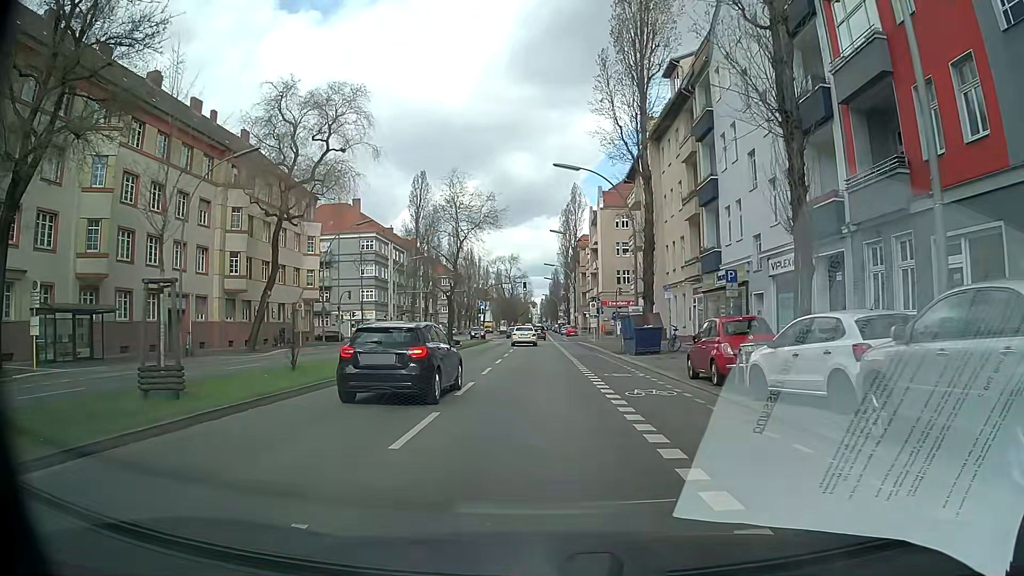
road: secondary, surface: asphalt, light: Day
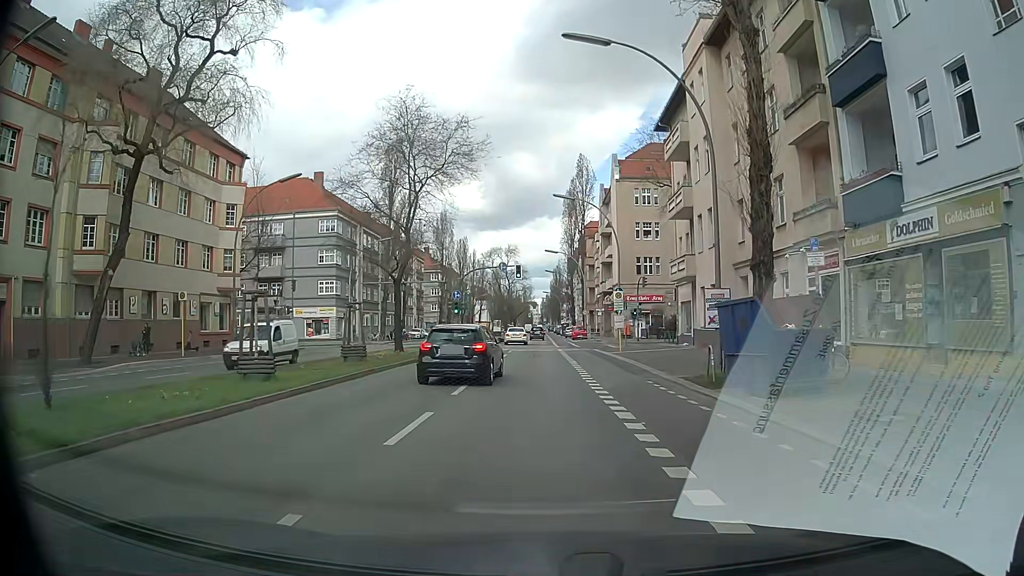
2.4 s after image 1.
(-0.1, +17.9) m; -1°
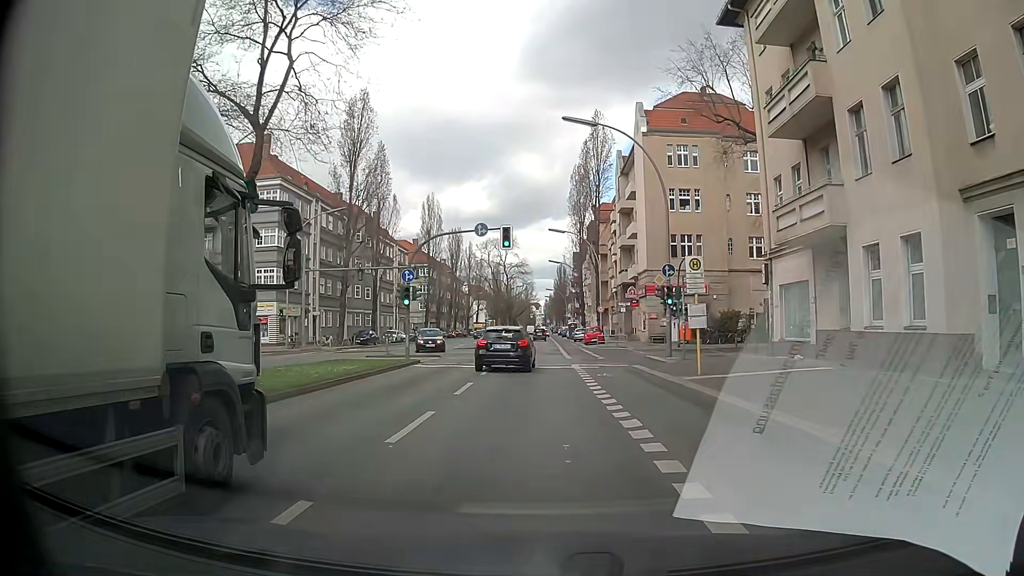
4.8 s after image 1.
(0.0, +17.9) m; 0°
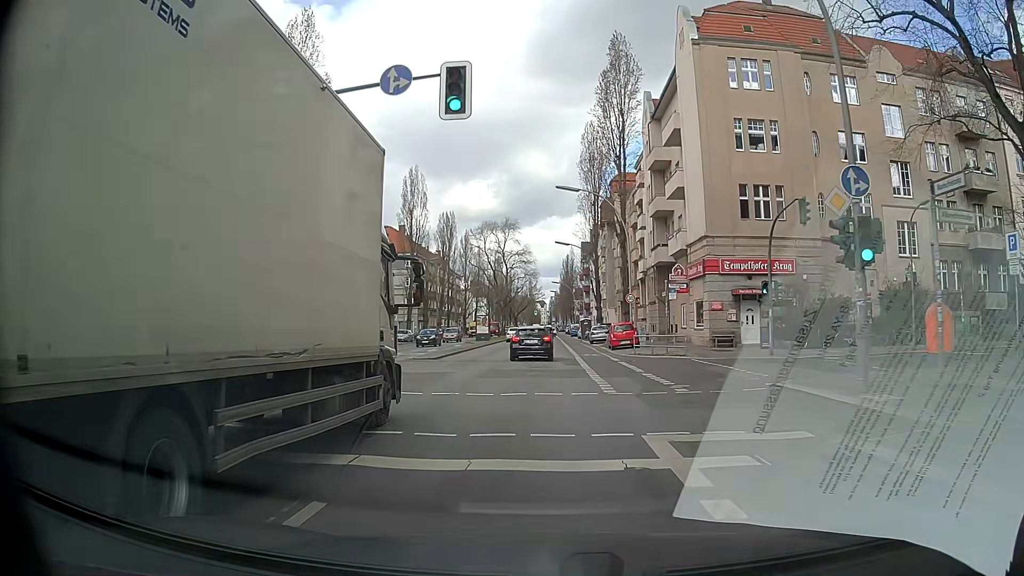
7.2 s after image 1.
(+0.1, +17.9) m; 0°
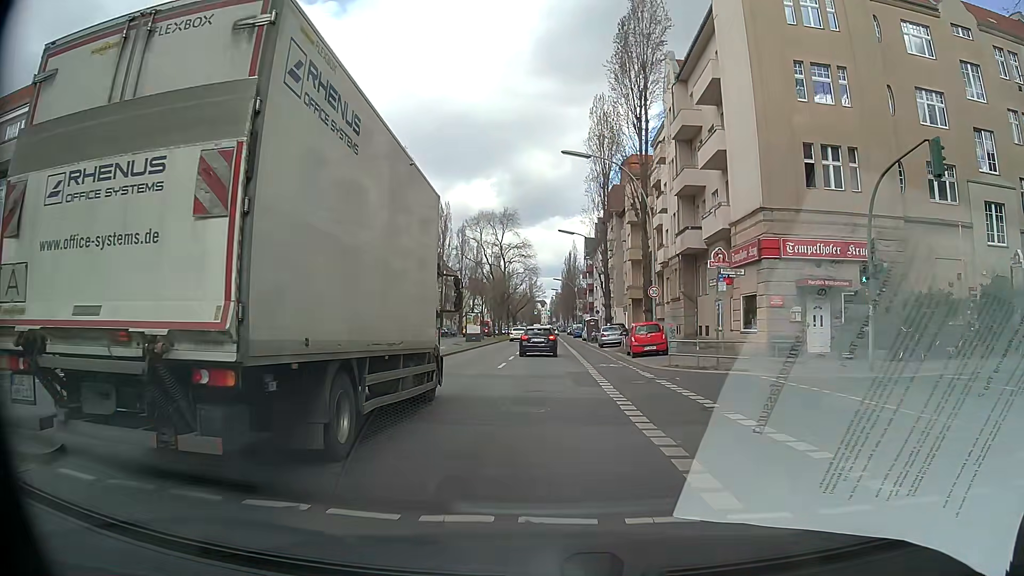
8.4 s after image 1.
(0.0, +9.0) m; 0°
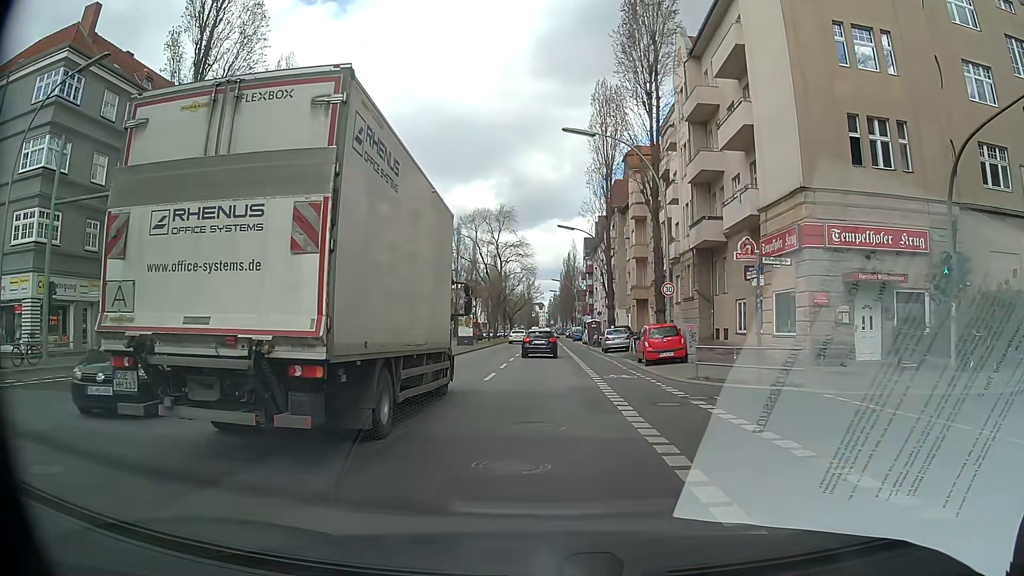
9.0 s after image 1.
(0.0, +4.5) m; +1°
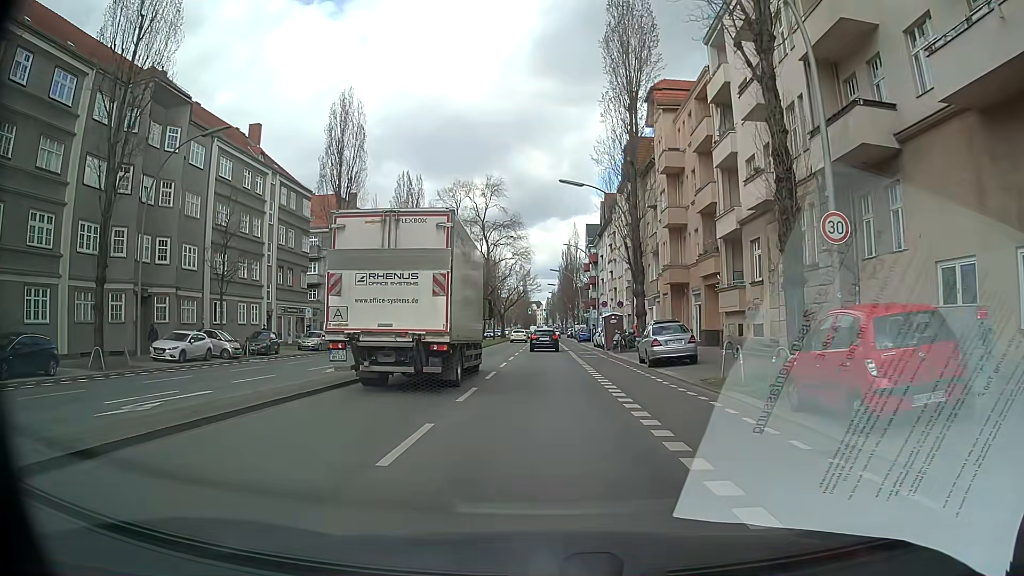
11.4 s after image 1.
(0.0, +17.9) m; -1°
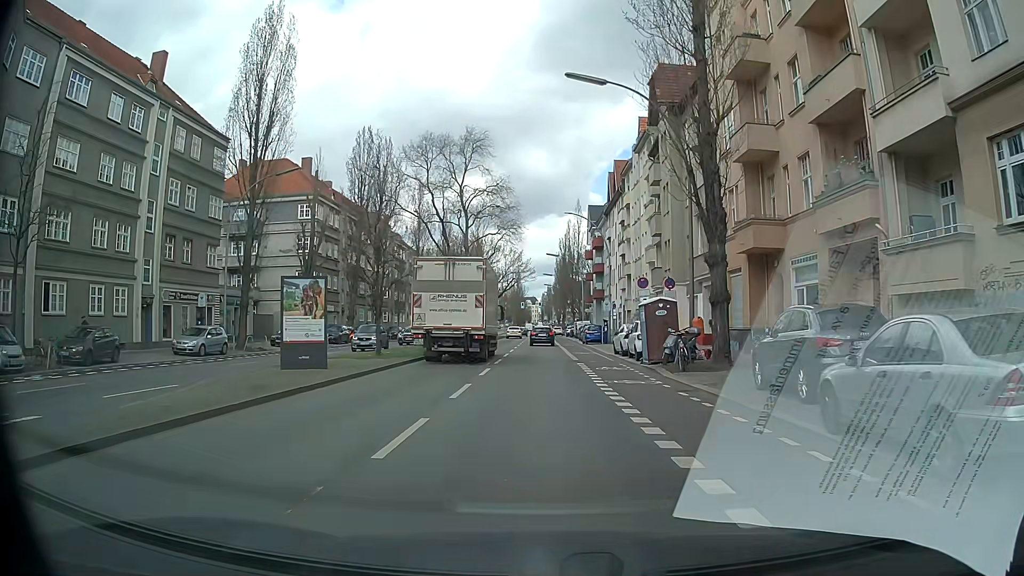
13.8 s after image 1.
(+0.2, +17.9) m; +2°
(0, +10) (-1, +20) (-1, +30) (-1, +40) (-1, +50) (-2, +60) (-2, +70) (-2, +80) (-3, +90) (-3, +100) m
